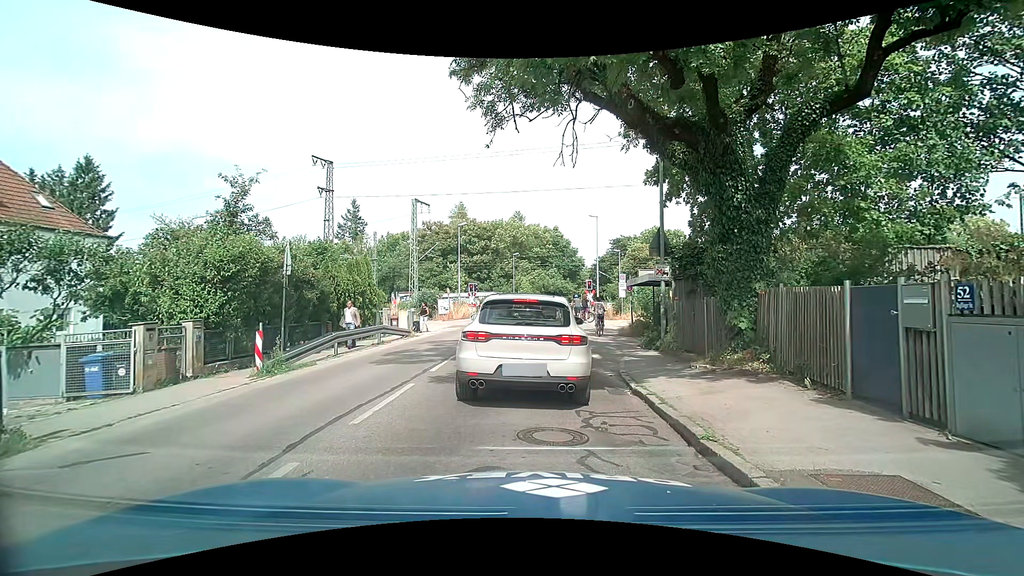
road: tertiary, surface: asphalt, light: Day
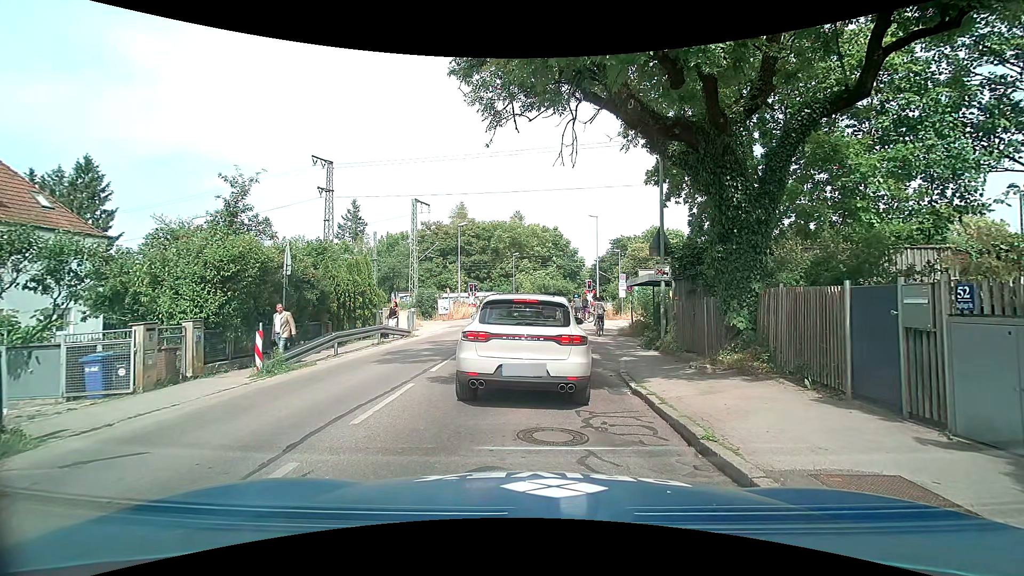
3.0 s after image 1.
(0.0, 0.0) m; 0°
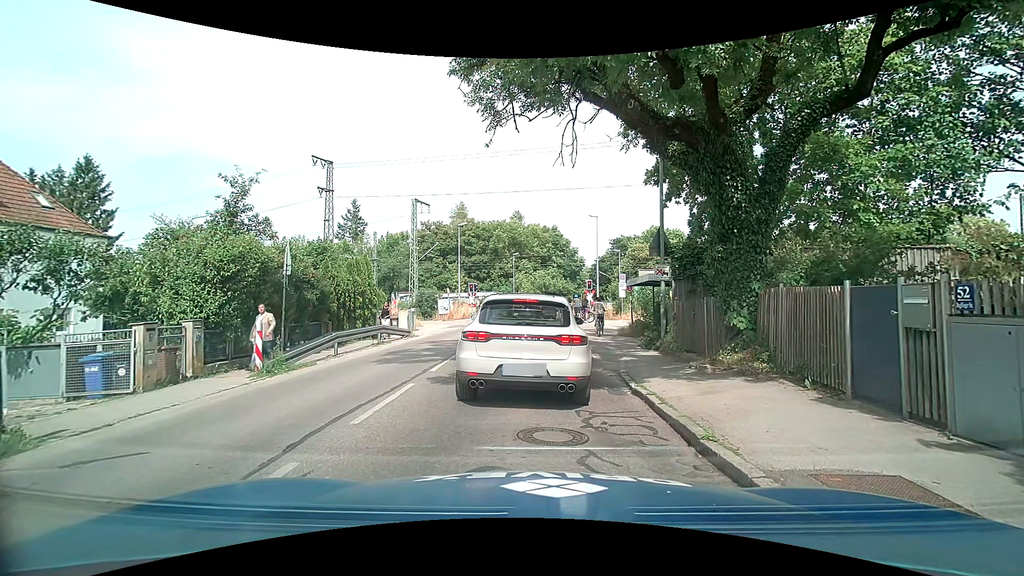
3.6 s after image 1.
(0.0, 0.0) m; 0°
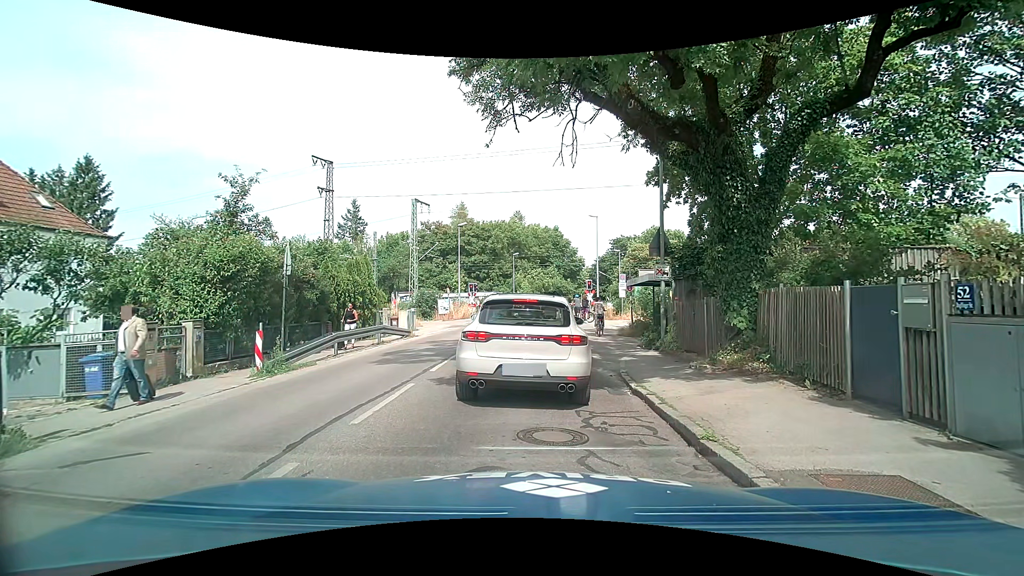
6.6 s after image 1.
(0.0, 0.0) m; 0°
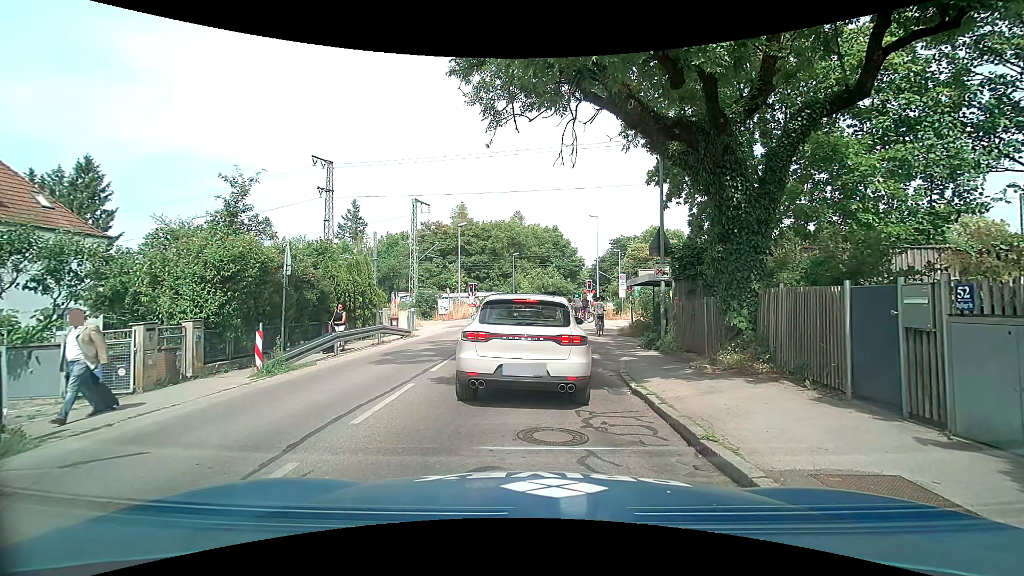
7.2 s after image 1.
(0.0, 0.0) m; 0°
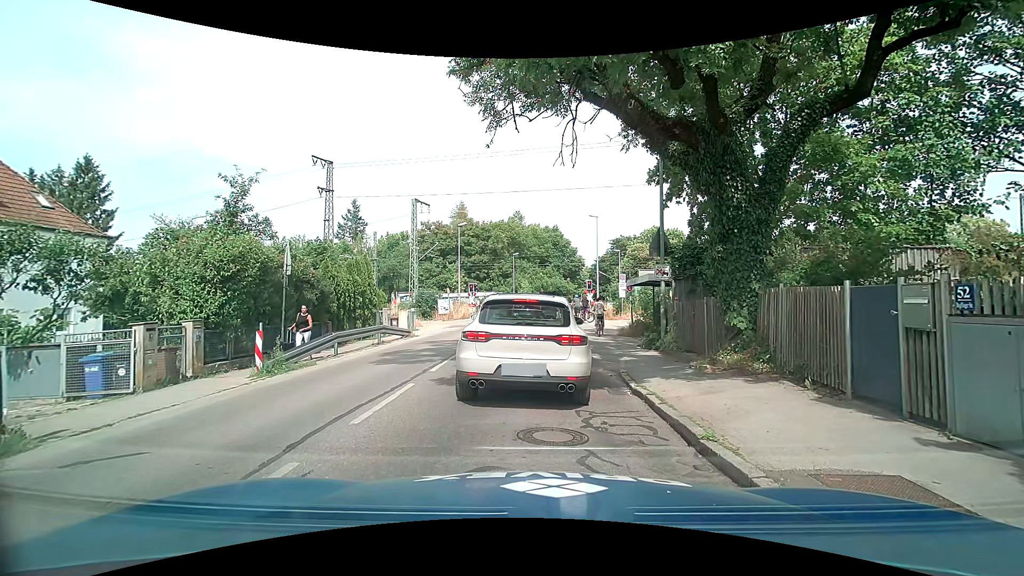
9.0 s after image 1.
(0.0, 0.0) m; 0°
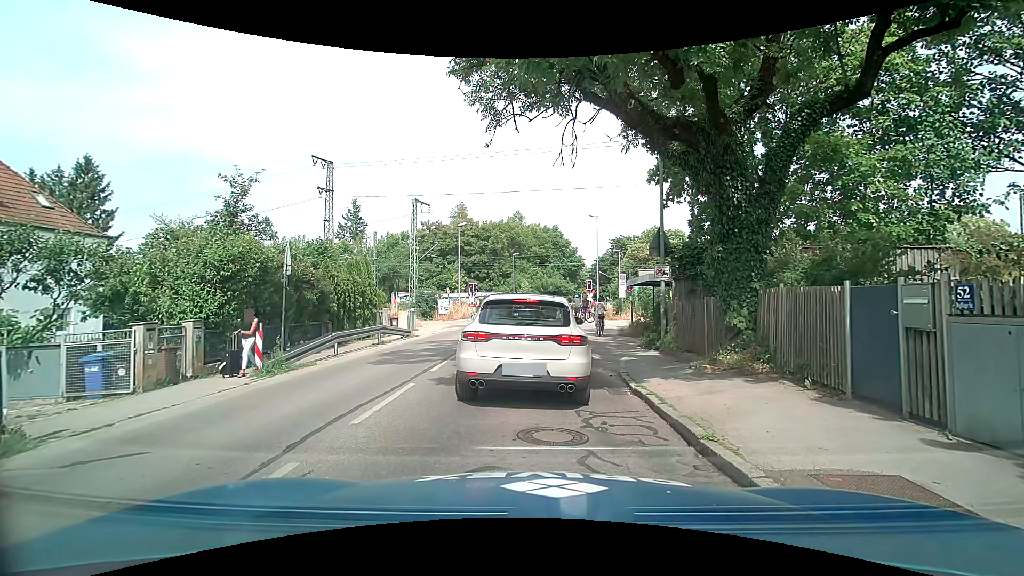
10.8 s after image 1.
(0.0, 0.0) m; 0°
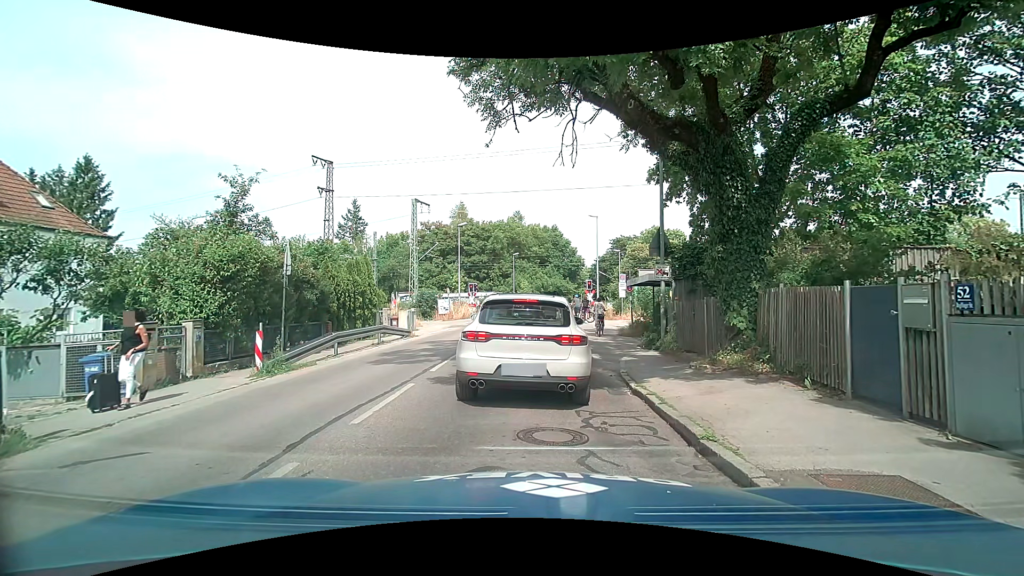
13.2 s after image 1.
(0.0, 0.0) m; 0°
